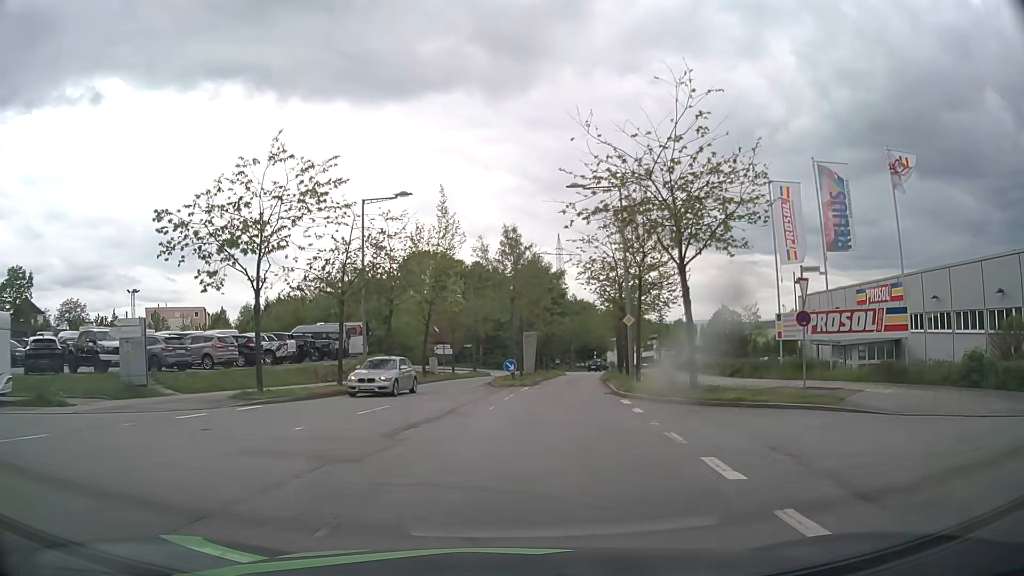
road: residential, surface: asphalt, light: Day
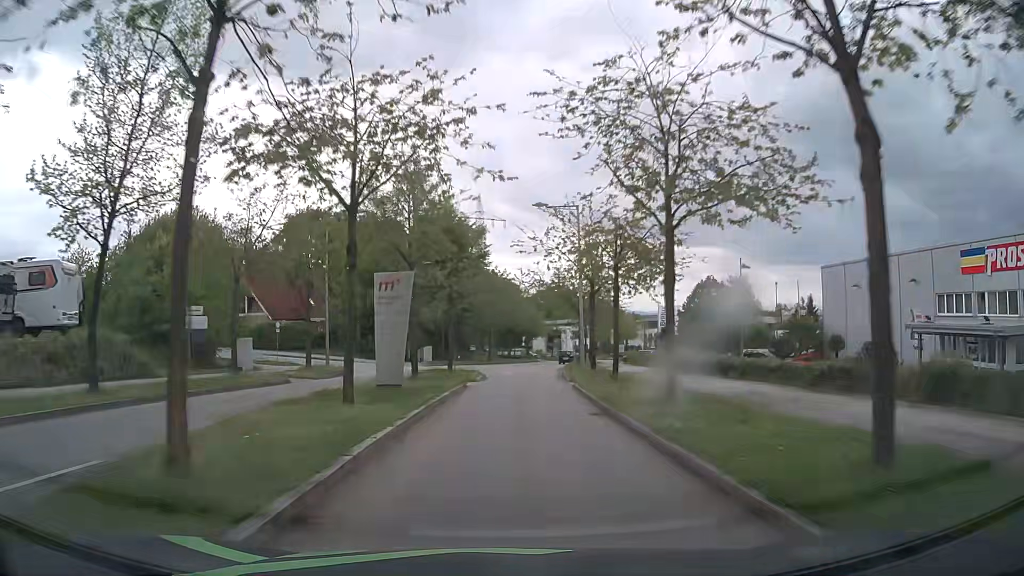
(+2.3, +30.0) m; +7°
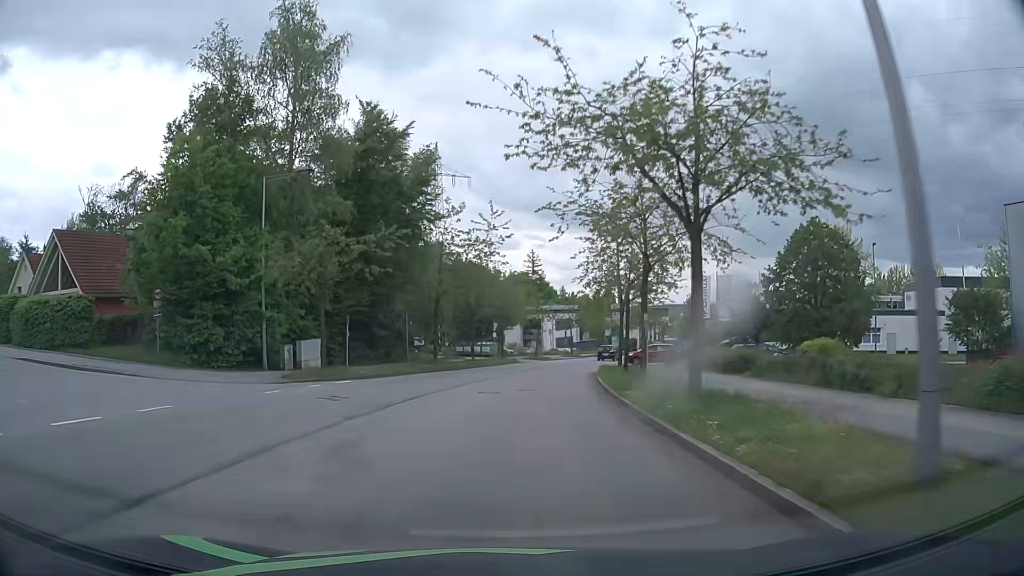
(+0.5, +31.9) m; +3°
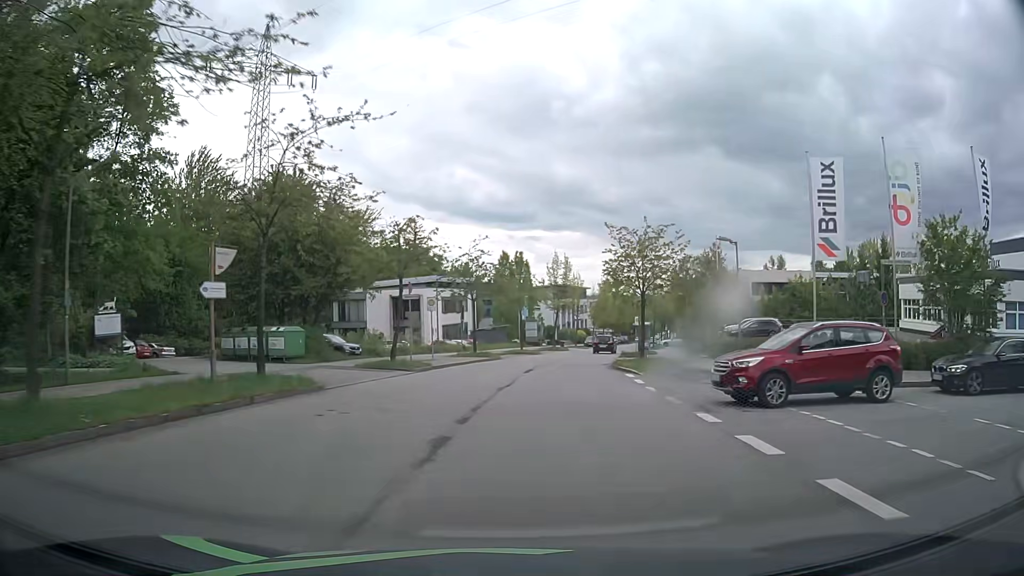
(+2.5, +40.6) m; +10°
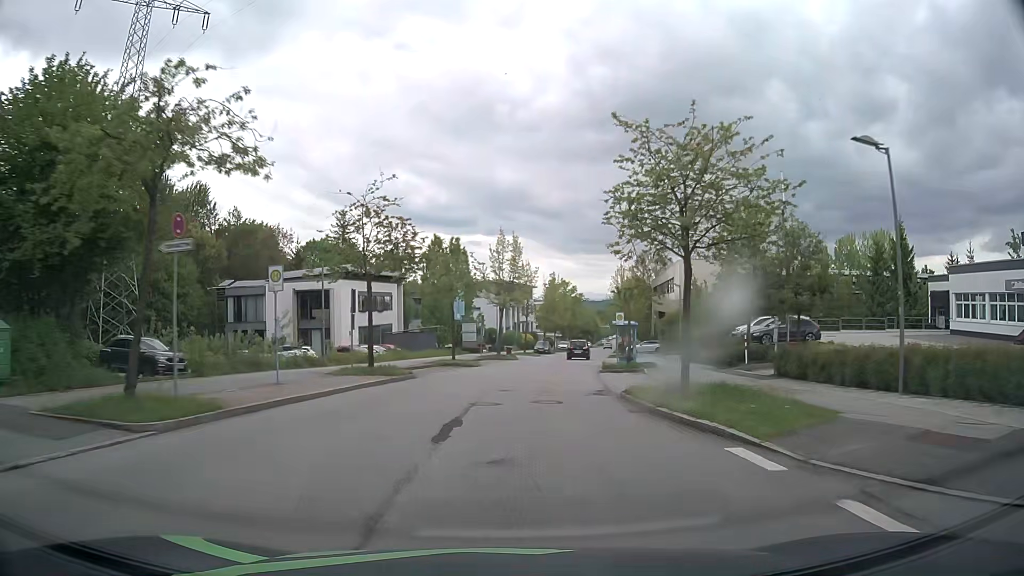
(+0.6, +16.3) m; +5°
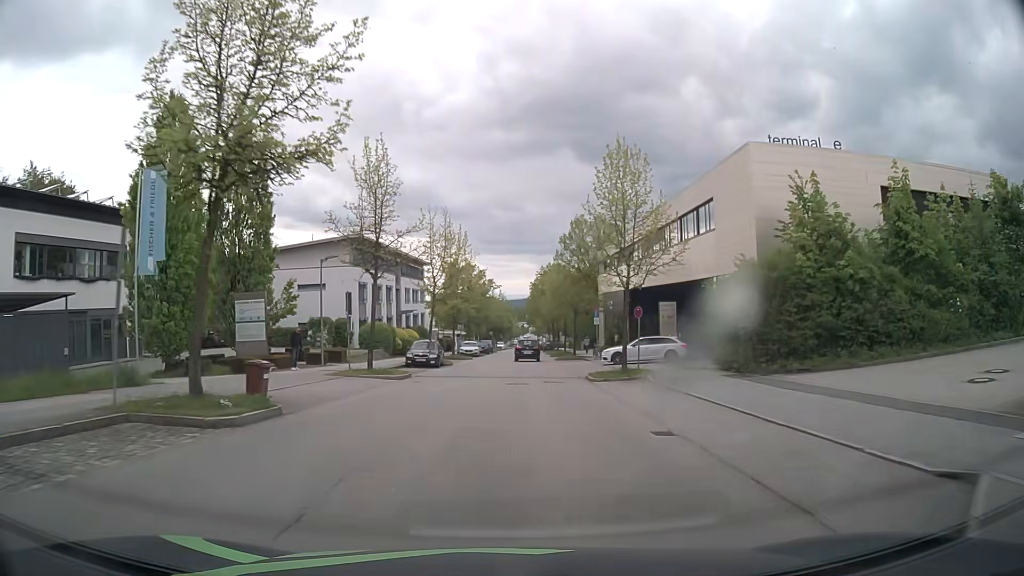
(+3.2, +39.9) m; +8°
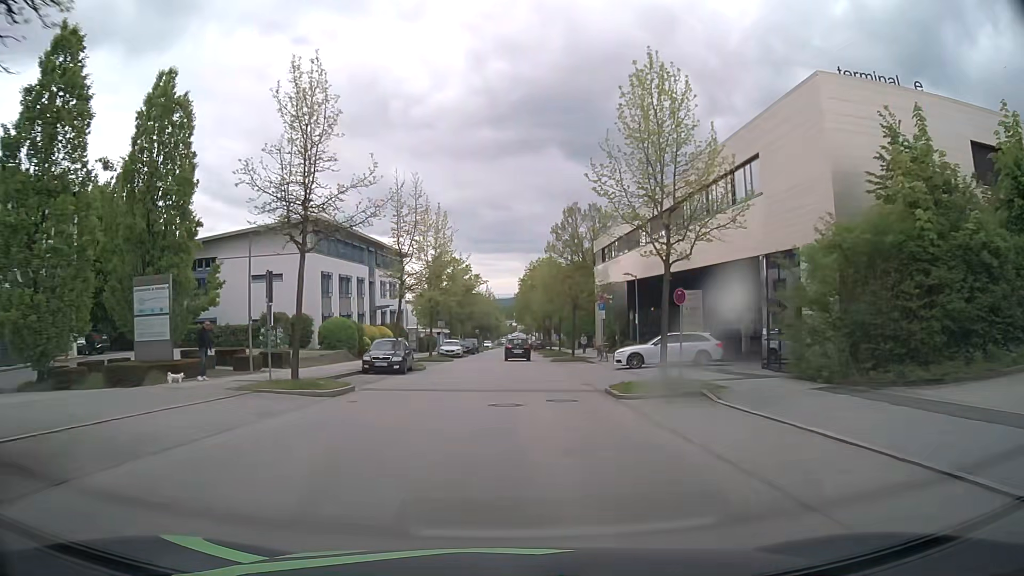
(+0.1, +8.0) m; +1°
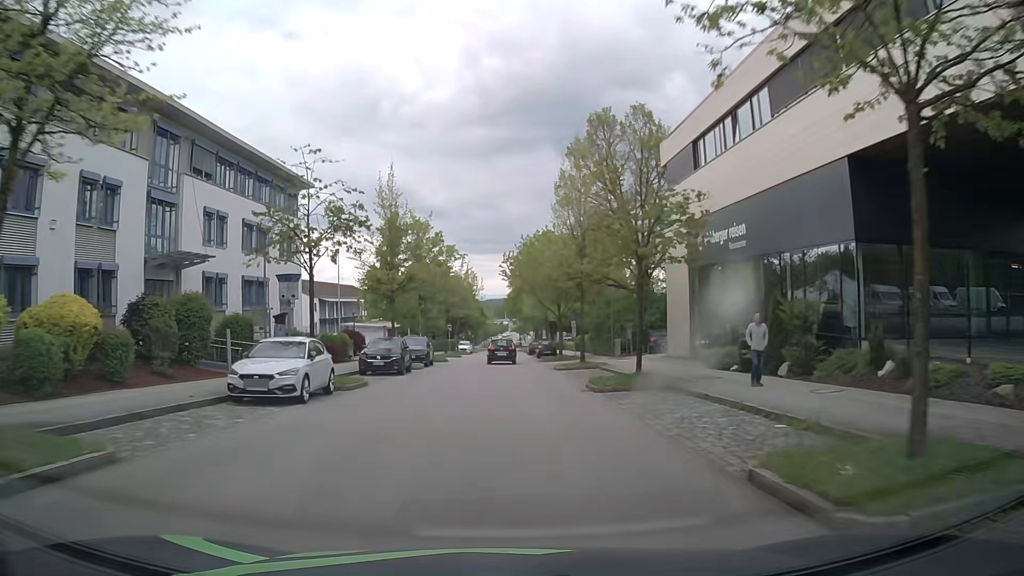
(+0.5, +39.7) m; +1°
(0, +10) (0, +20) (0, +30) (0, +40) (0, +50) (0, +60) (0, +70) (0, +80) (0, +90) (0, +100) m
